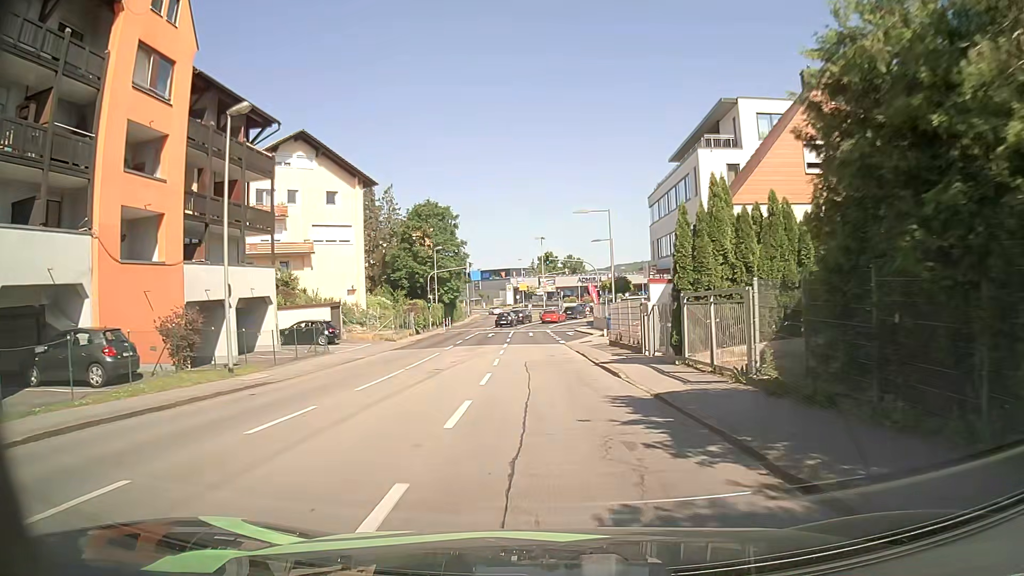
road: tertiary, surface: asphalt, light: Day
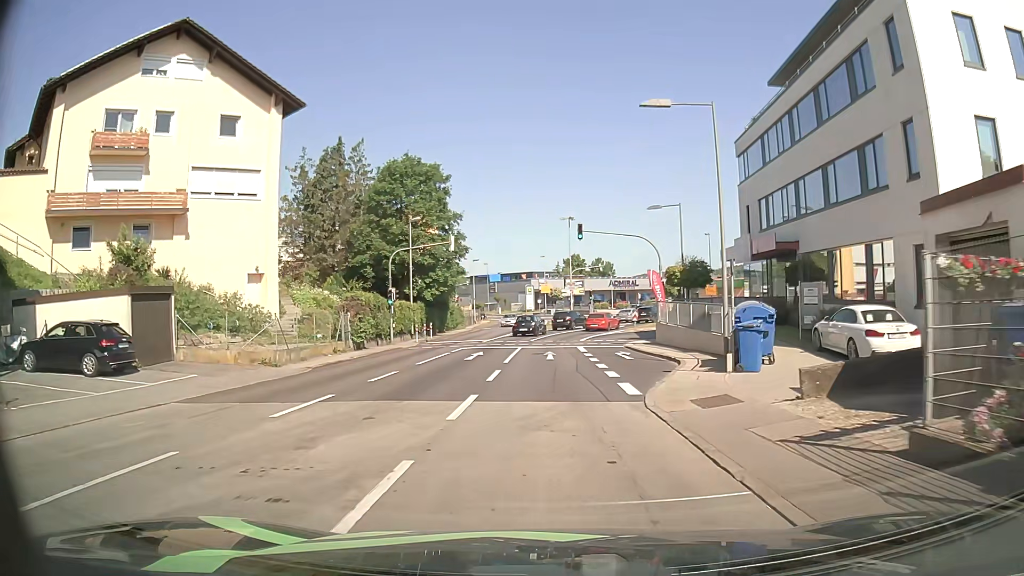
(-0.4, +22.6) m; -2°
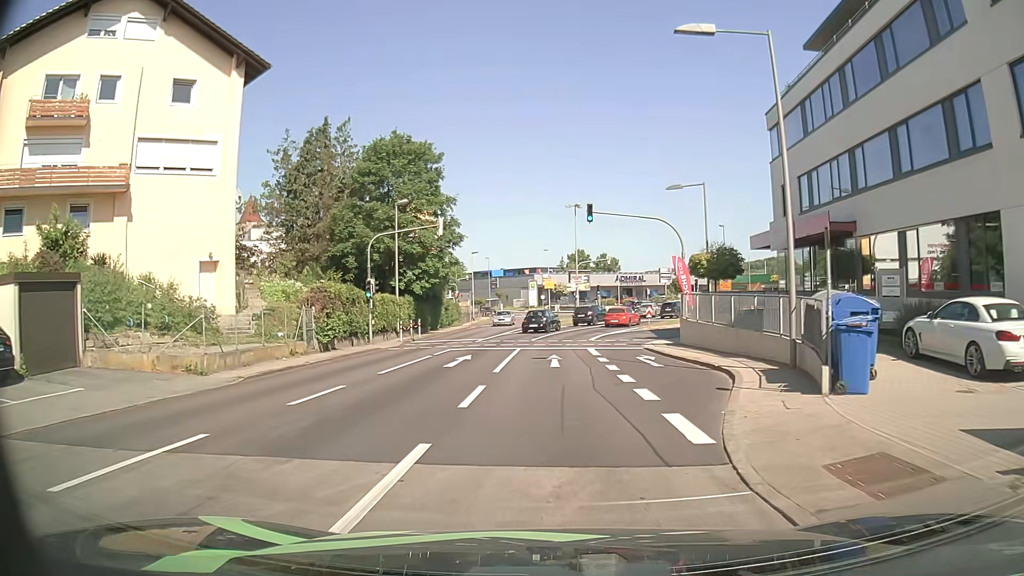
(-0.1, +5.4) m; 0°
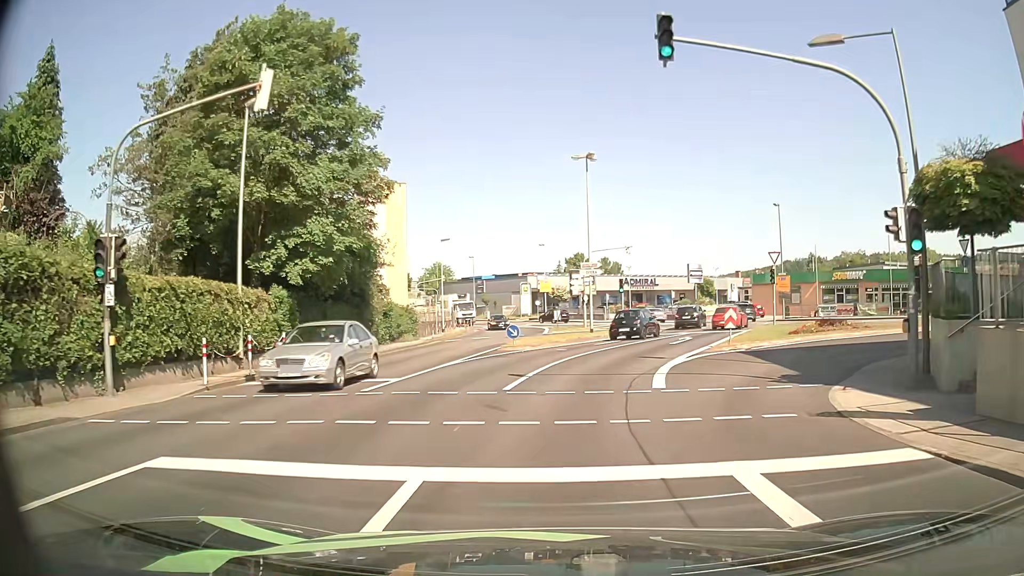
(-0.3, +21.1) m; 0°
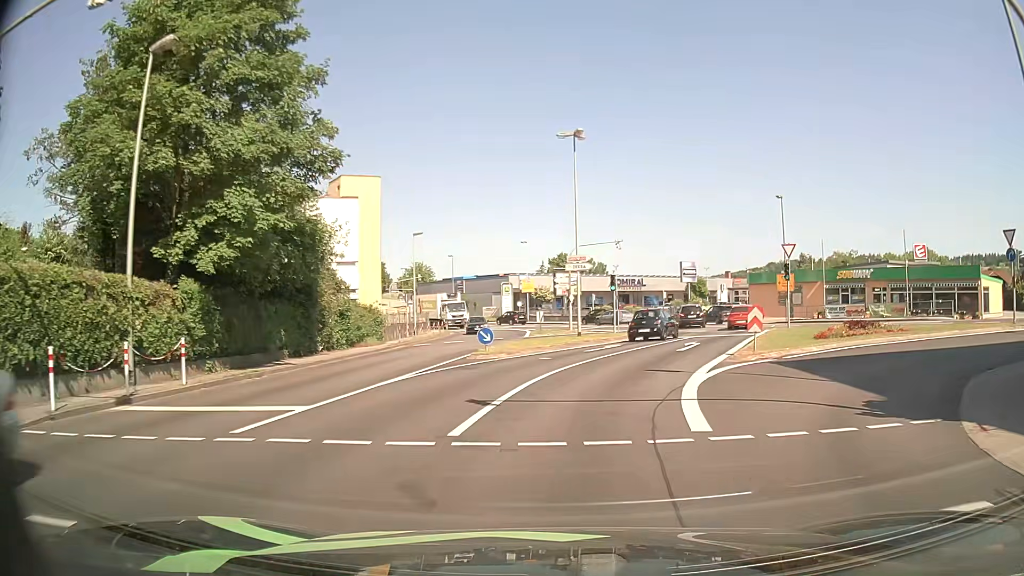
(0.0, +5.1) m; +1°
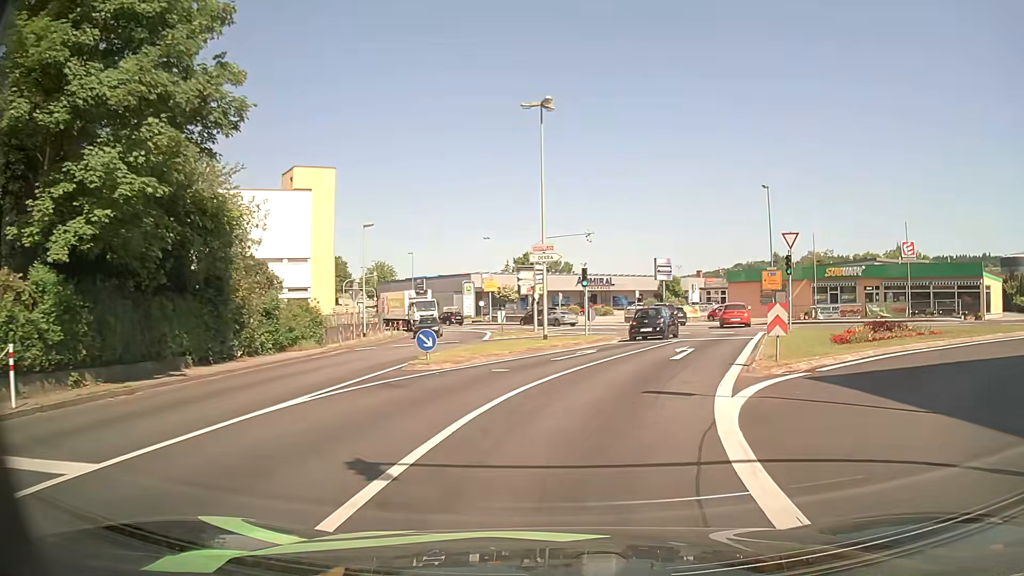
(+0.1, +5.0) m; +3°
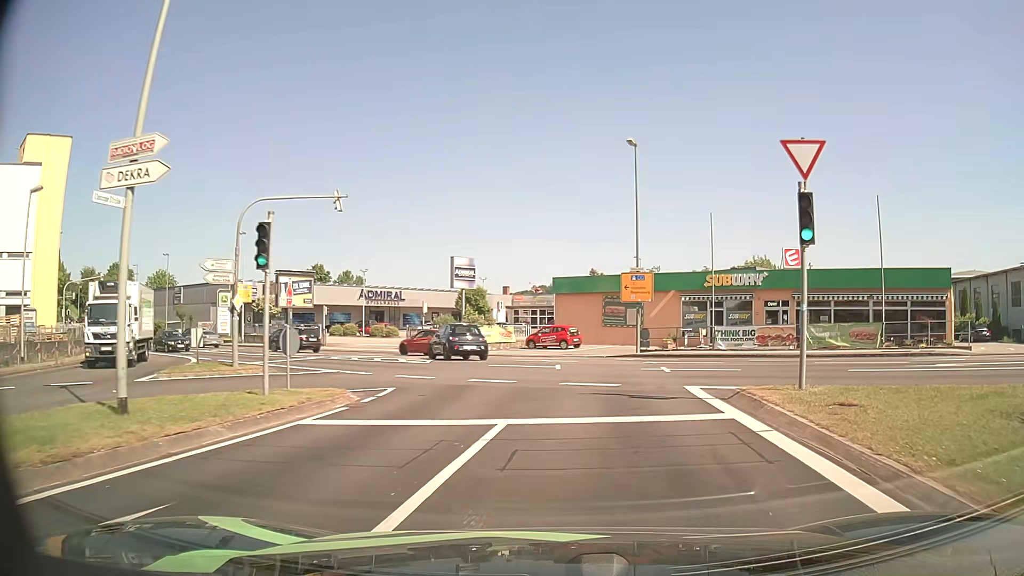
(+2.7, +18.7) m; +16°
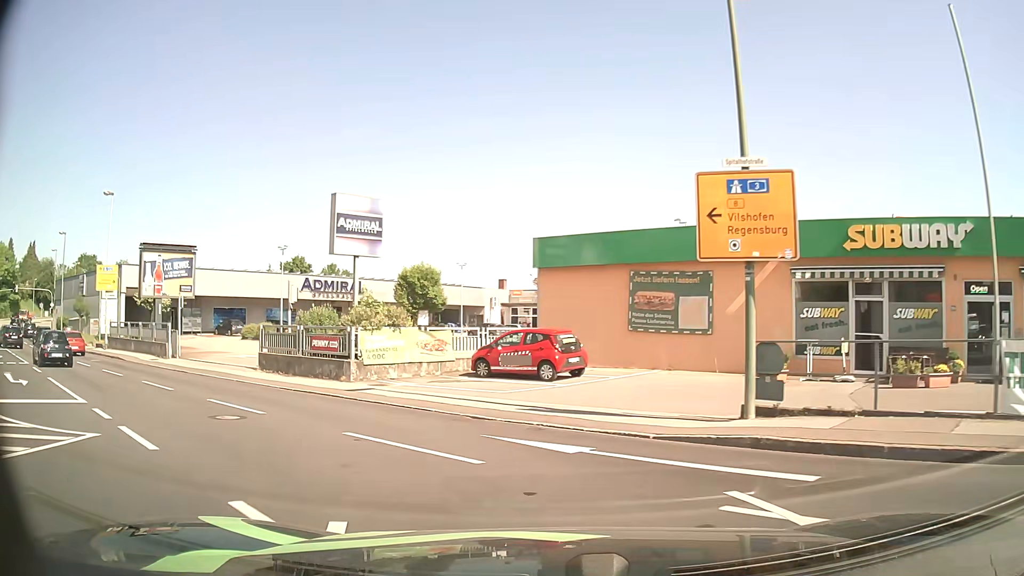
(+1.6, +21.8) m; 0°
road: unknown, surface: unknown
(-2, +10) (-8, +18) (-16, +24) (-24, +29) (-32, +35) (-41, +41) (-49, +47) (-57, +53) (-64, +59) (-68, +68) m
